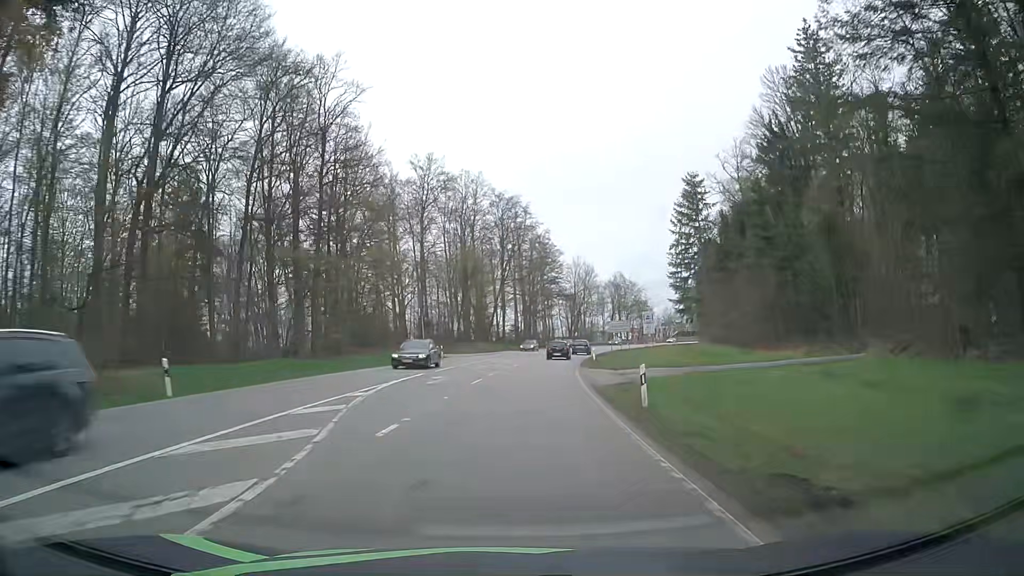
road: secondary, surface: asphalt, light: Day
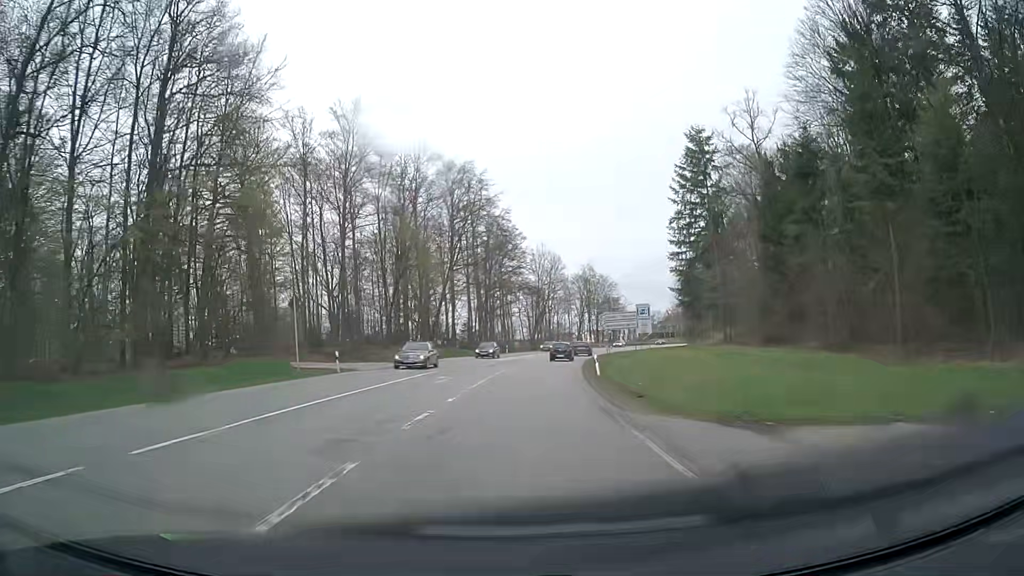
(+0.7, +23.0) m; +4°
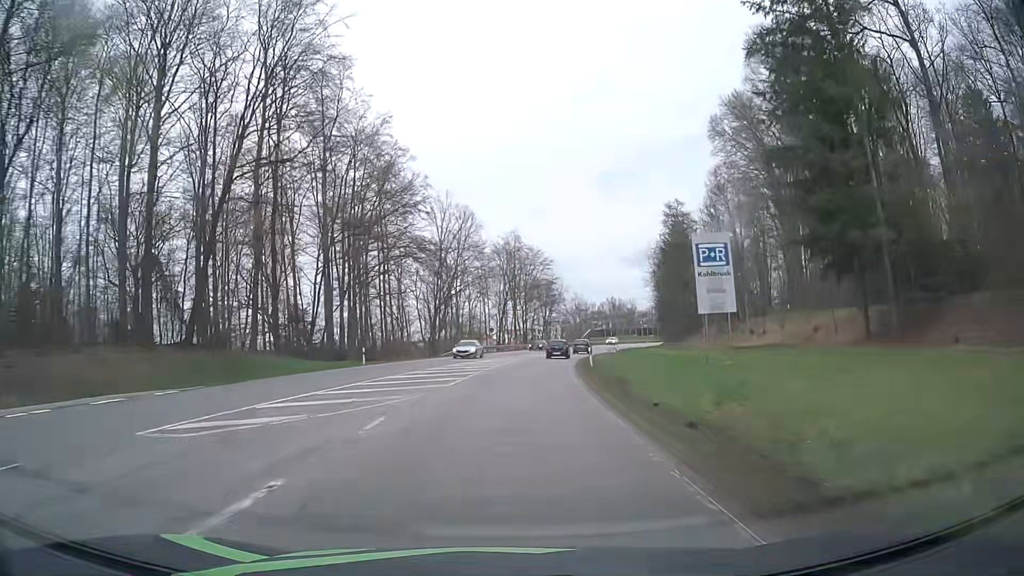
(+3.1, +45.8) m; +8°
(0, +10) (0, +20) (+1, +30) (+2, +40) (+3, +50) (+5, +60) (+7, +70) (+9, +79) (+11, +89) (+14, +99) m
